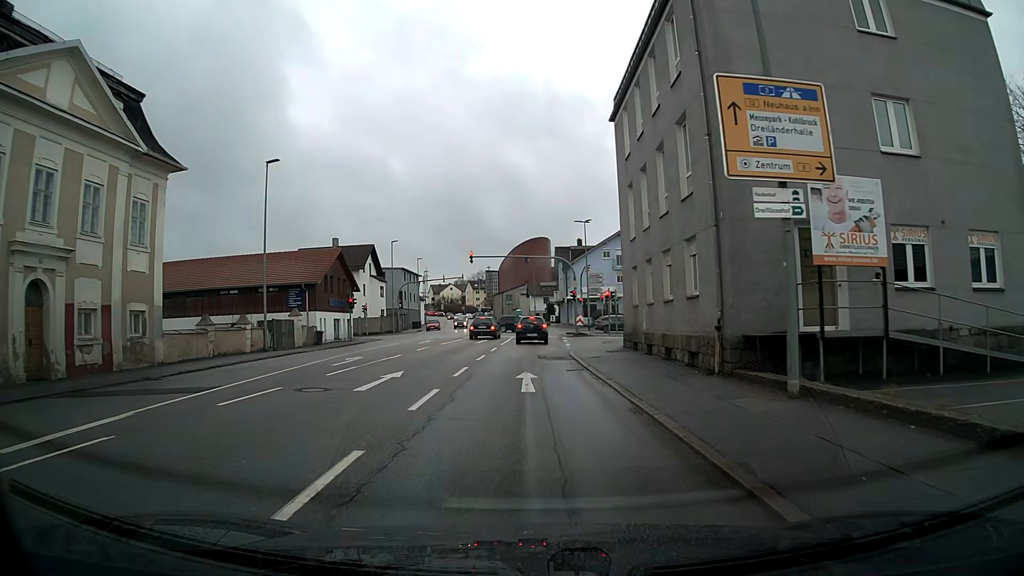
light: Day
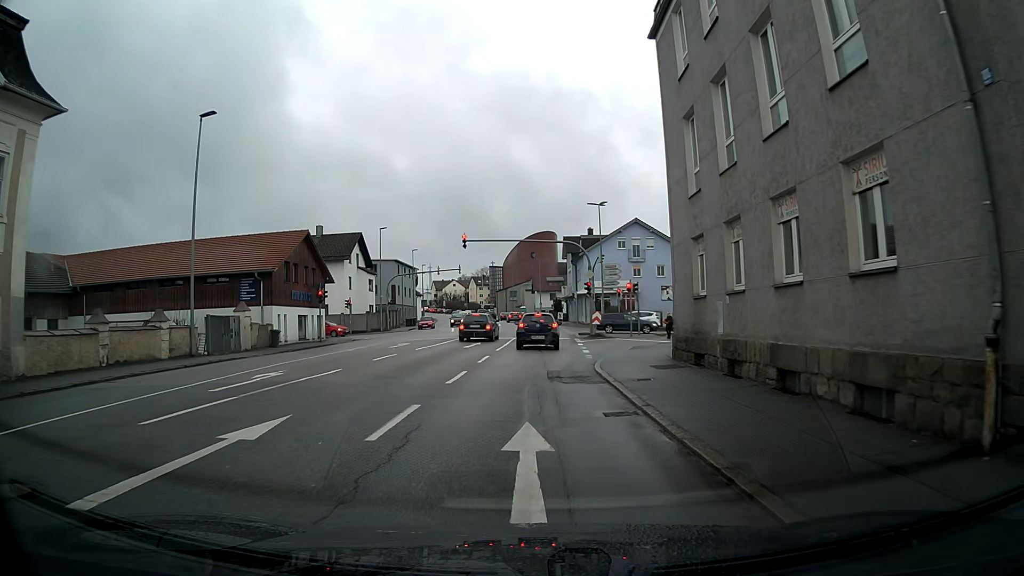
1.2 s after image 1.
(0.0, +8.5) m; 0°
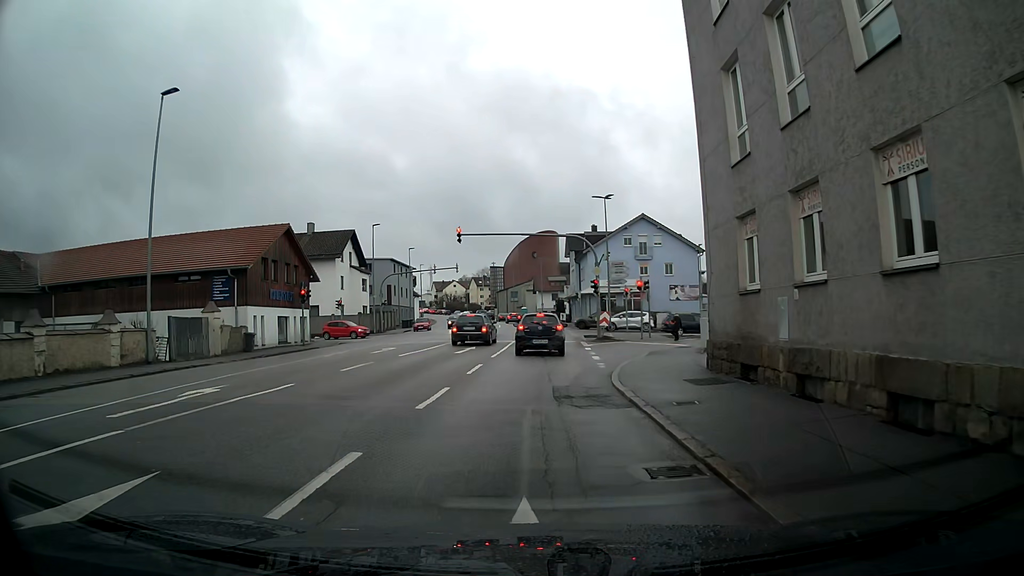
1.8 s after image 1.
(0.0, +3.5) m; 0°
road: tertiary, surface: asphalt
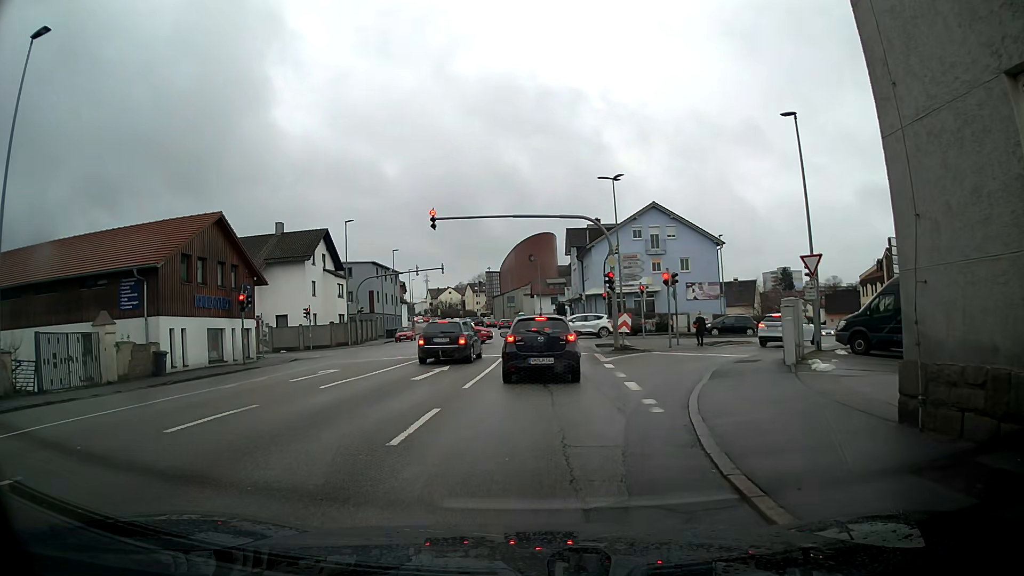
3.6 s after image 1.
(+0.1, +8.1) m; +1°
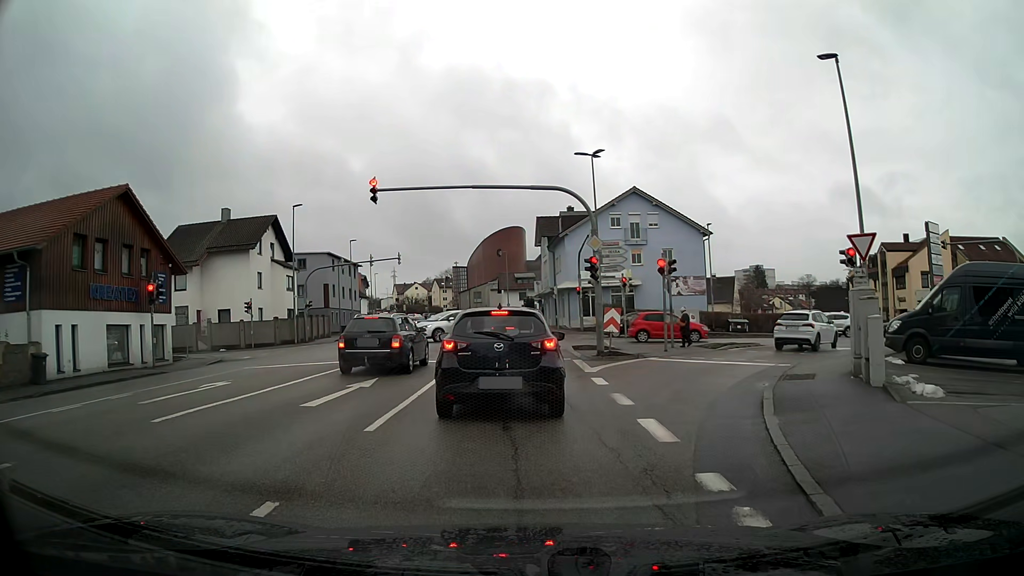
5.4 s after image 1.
(+0.1, +5.6) m; +3°
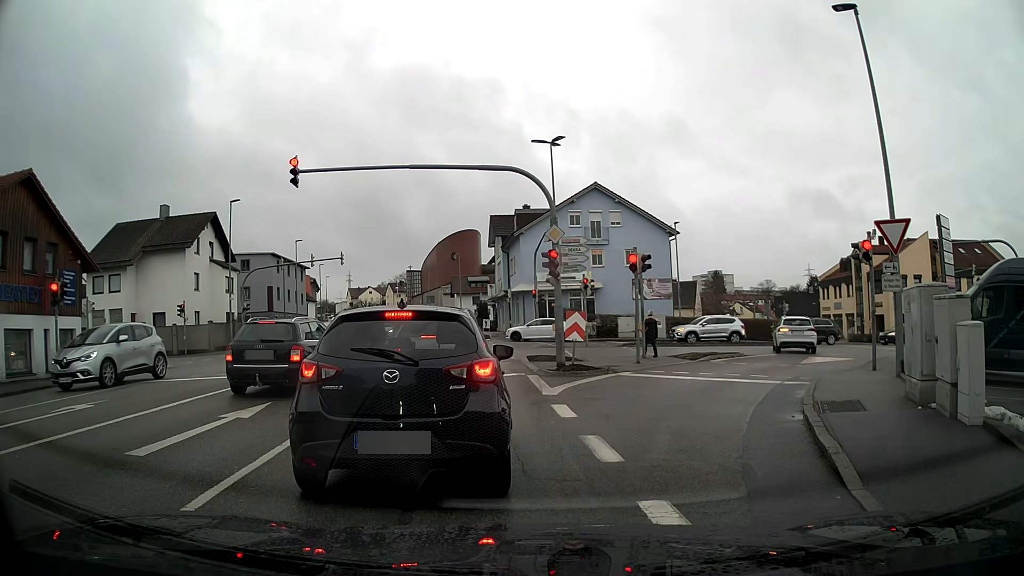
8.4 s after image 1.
(+0.1, +3.6) m; +2°
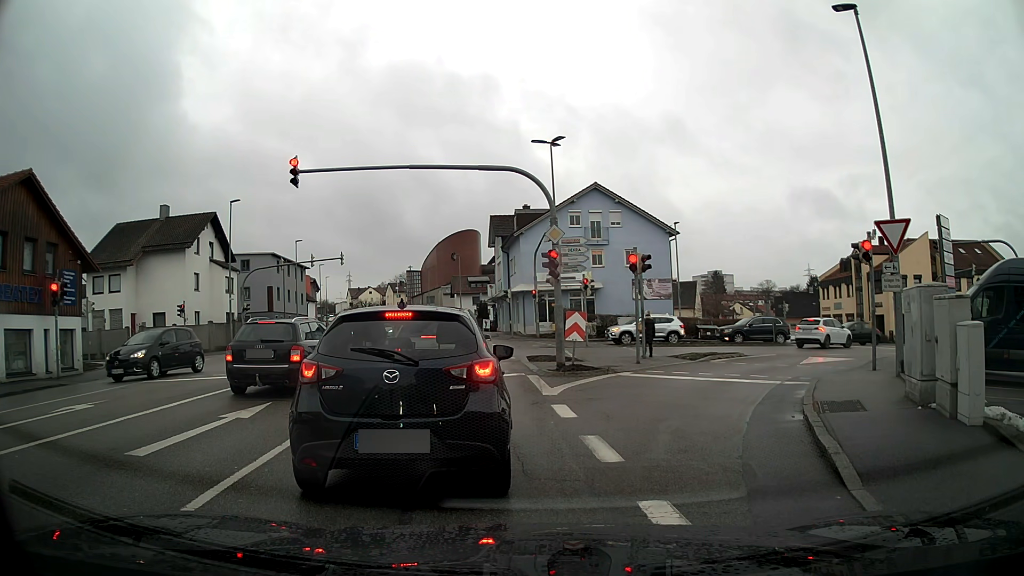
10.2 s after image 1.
(0.0, 0.0) m; 0°
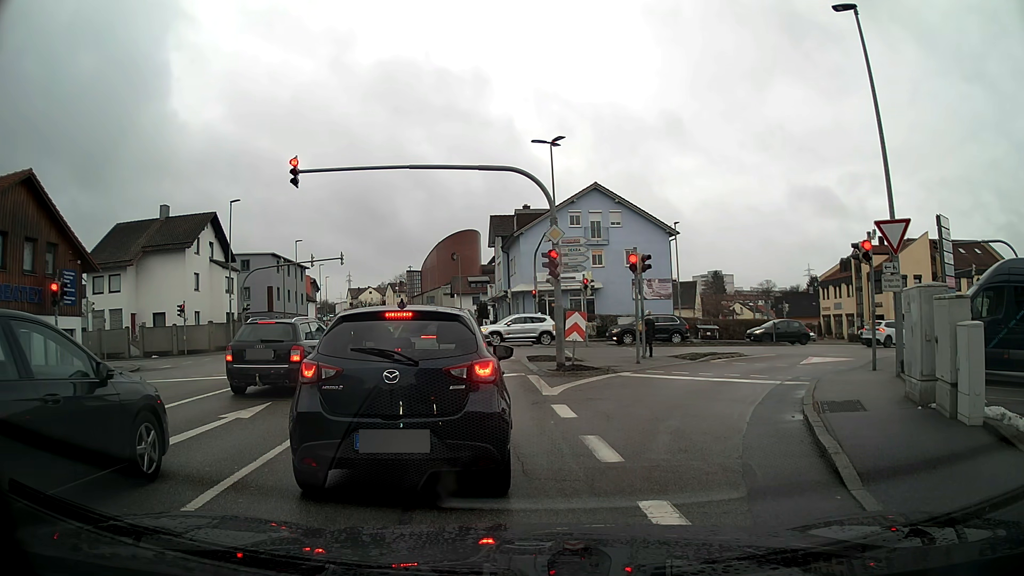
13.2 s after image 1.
(0.0, 0.0) m; 0°
